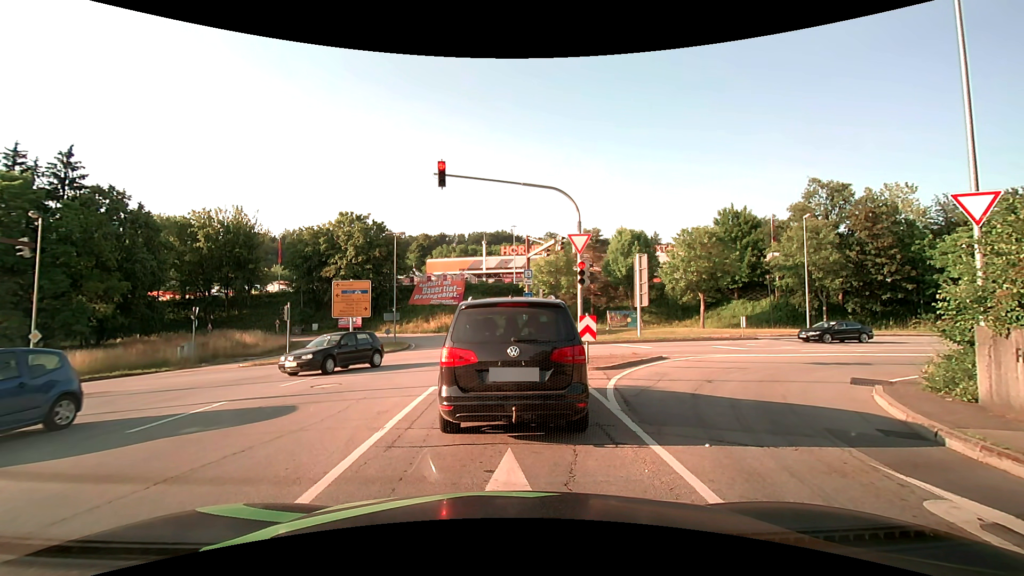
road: primary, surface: asphalt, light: Day
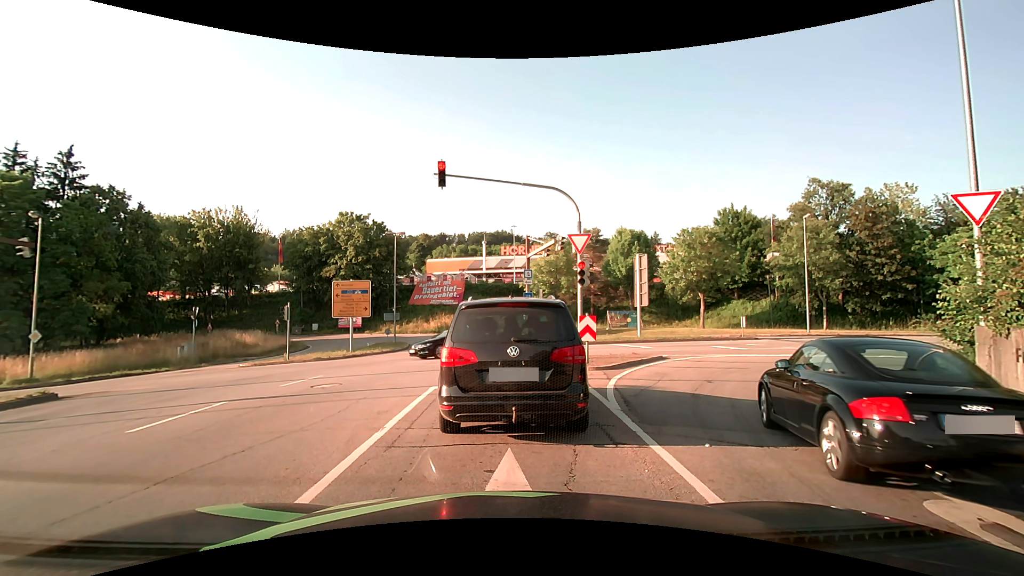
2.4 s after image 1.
(0.0, 0.0) m; 0°
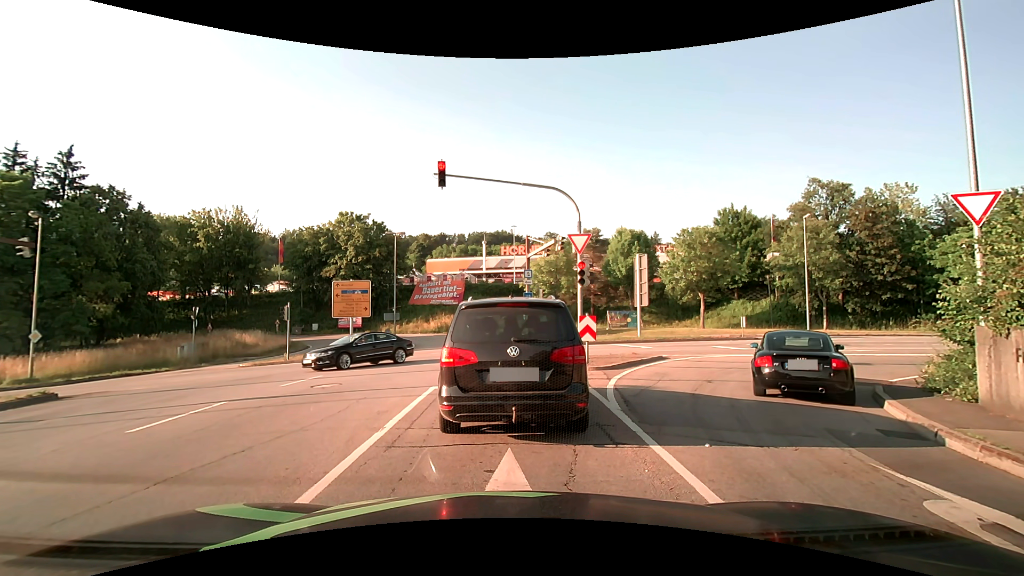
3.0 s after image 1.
(0.0, 0.0) m; 0°
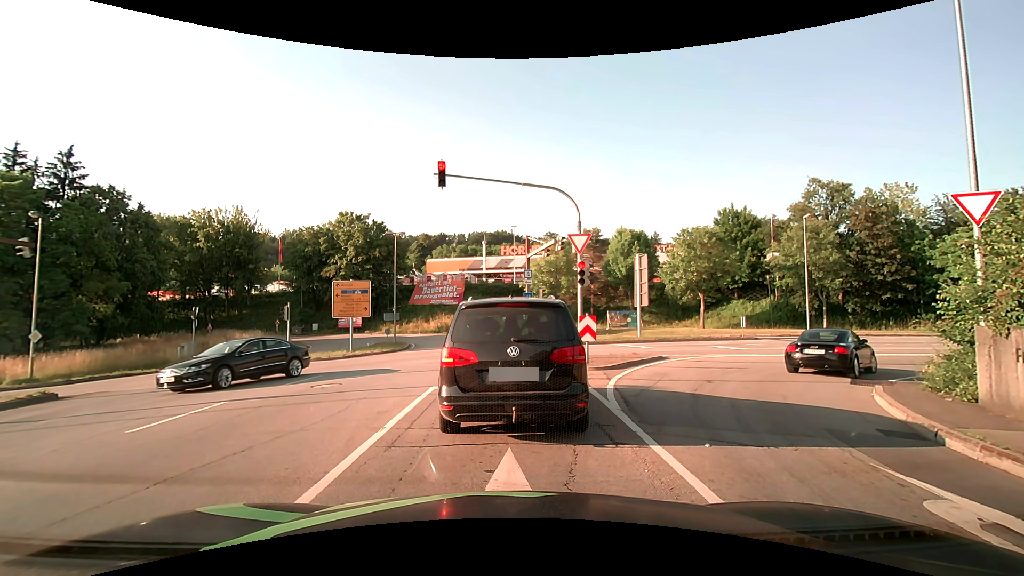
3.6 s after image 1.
(0.0, 0.0) m; 0°
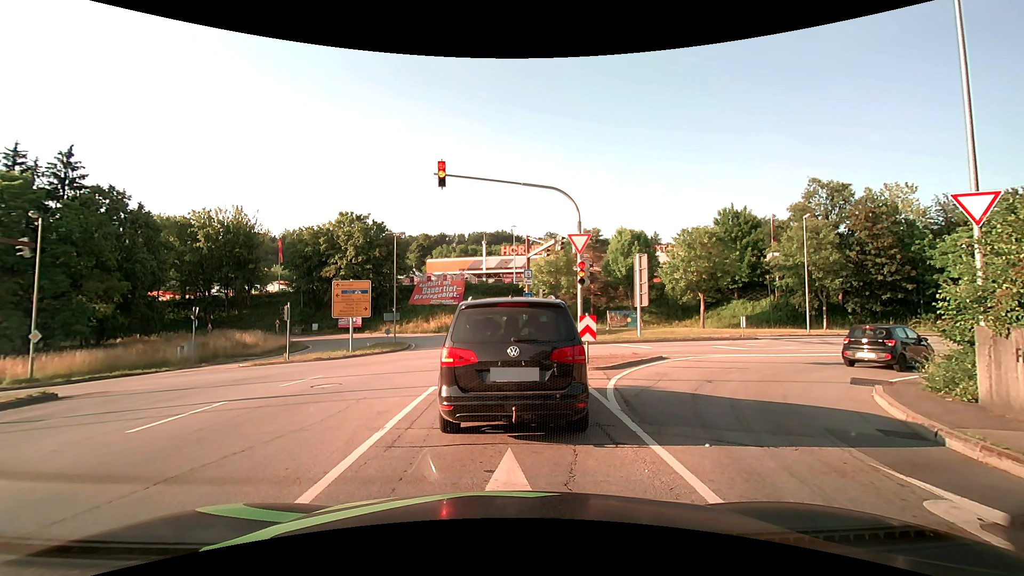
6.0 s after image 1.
(0.0, 0.0) m; 0°
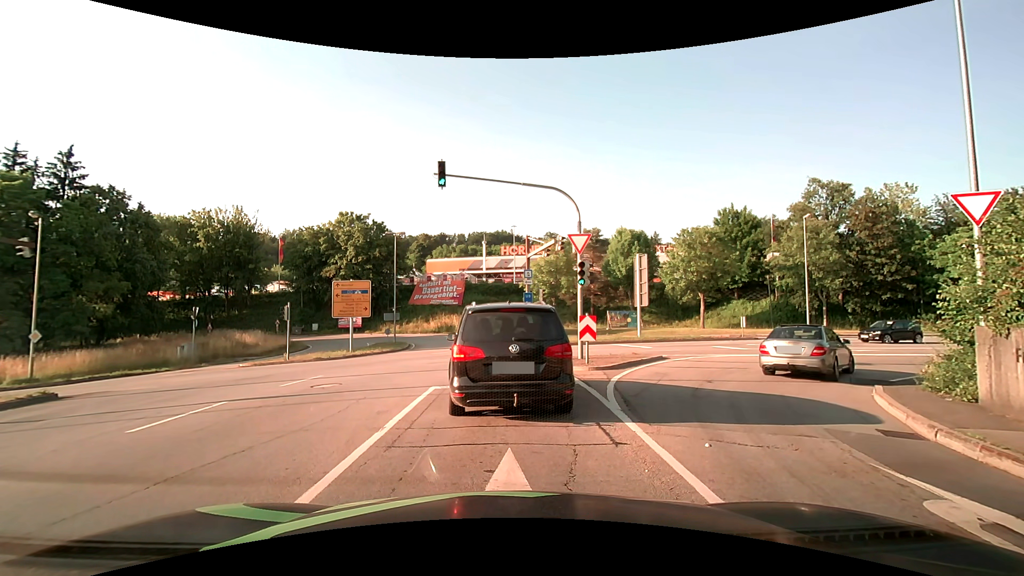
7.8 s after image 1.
(0.0, 0.0) m; 0°
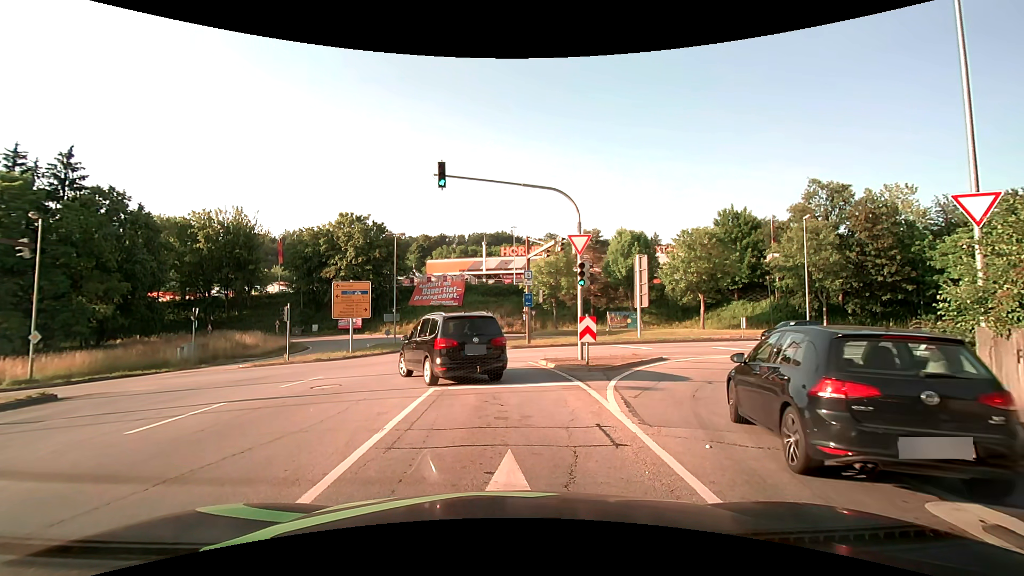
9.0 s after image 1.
(0.0, 0.0) m; 0°
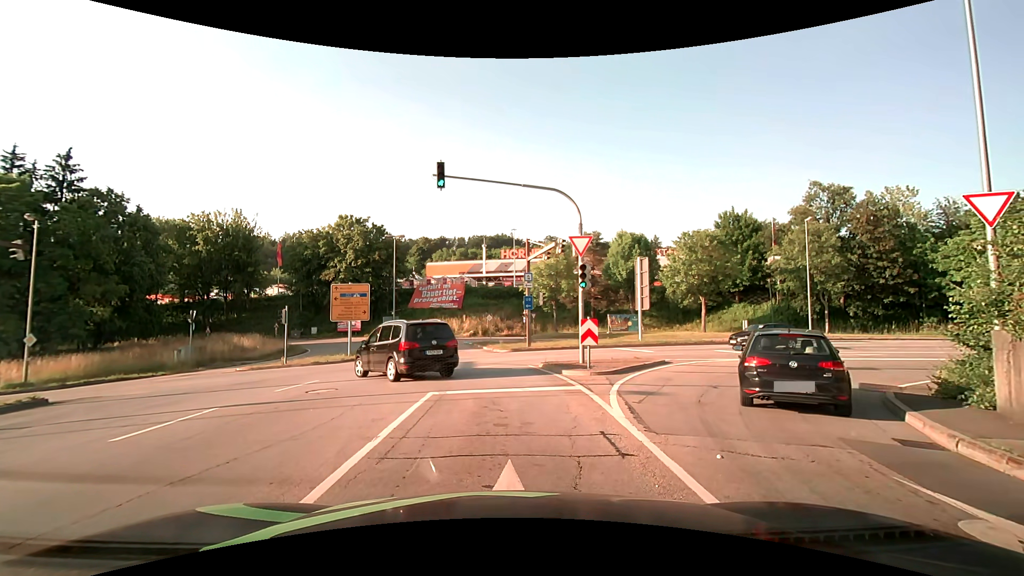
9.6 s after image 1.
(0.0, +0.3) m; 0°
(0, +10) (-1, +20) (-2, +30) (-4, +40) (-6, +49) (-10, +58) (-18, +65) (-27, +69) (-37, +70) (-47, +68) m
